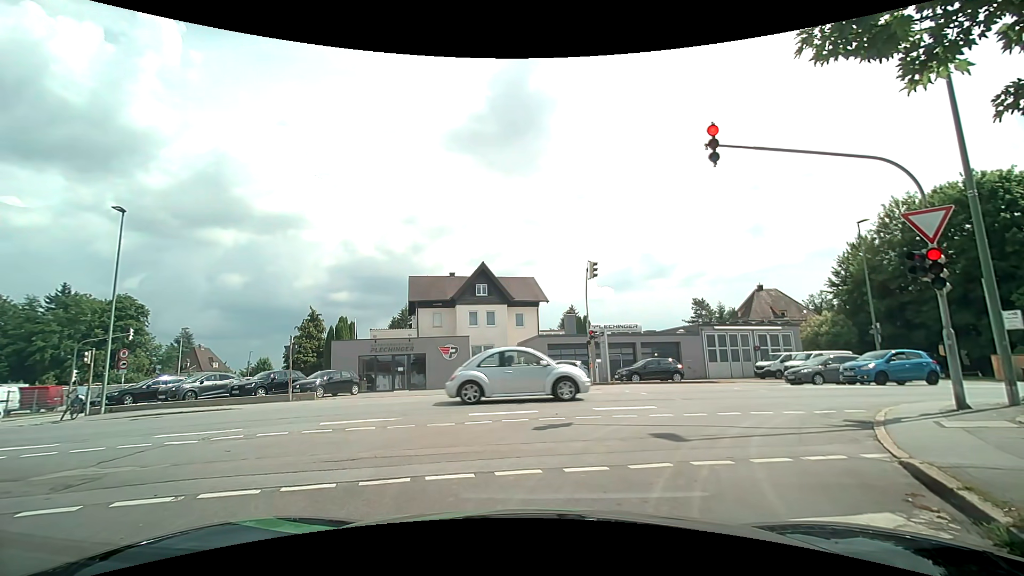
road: residential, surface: asphalt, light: Day
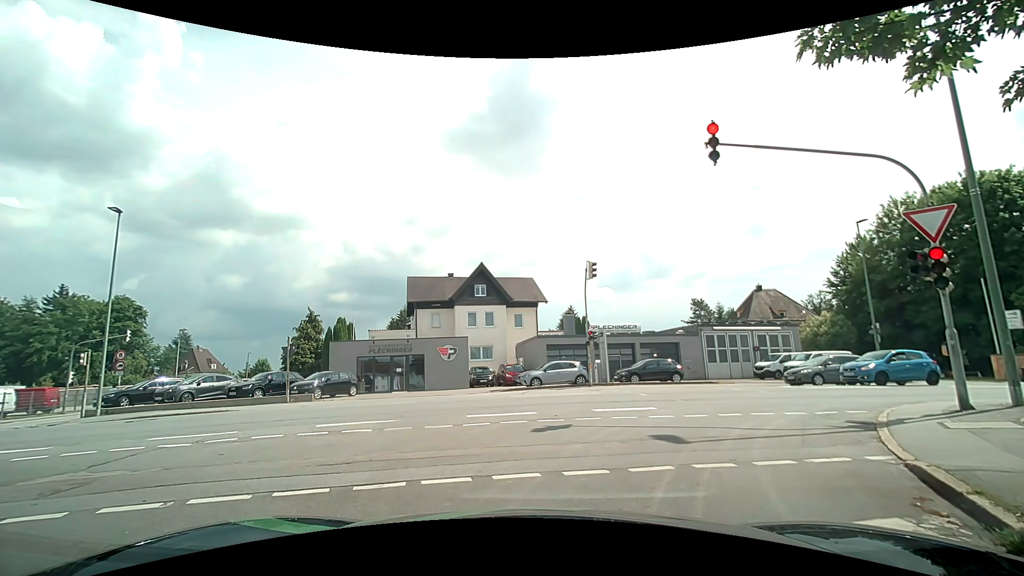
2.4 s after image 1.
(0.0, +0.2) m; 0°
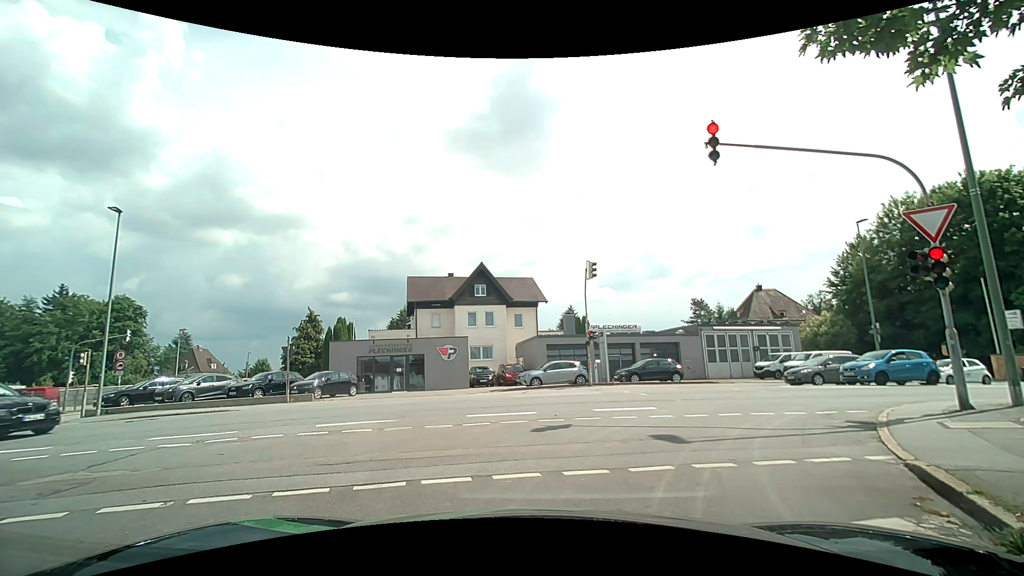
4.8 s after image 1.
(0.0, 0.0) m; 0°
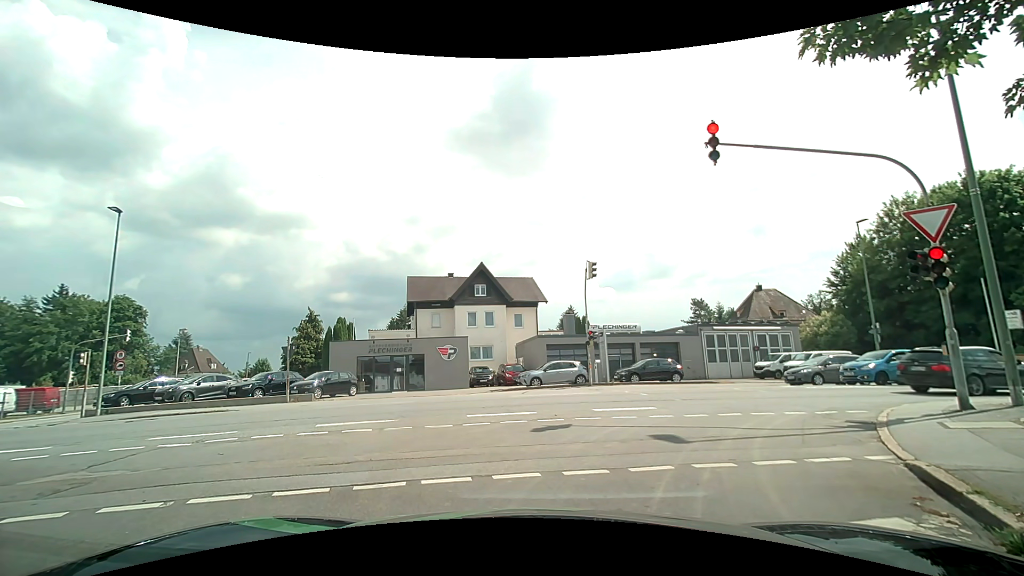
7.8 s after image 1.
(0.0, 0.0) m; 0°
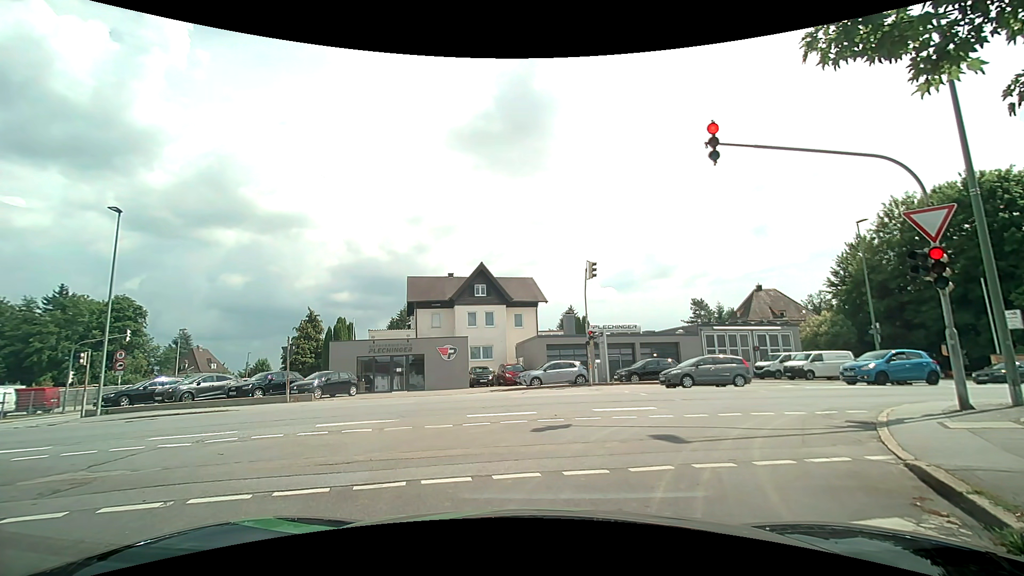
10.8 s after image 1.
(0.0, 0.0) m; 0°
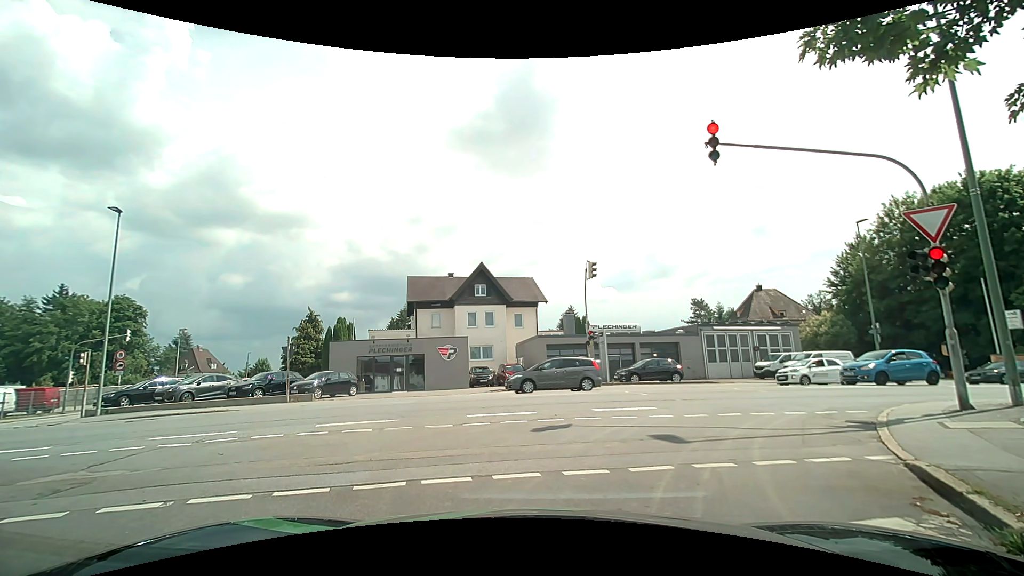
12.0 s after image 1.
(0.0, 0.0) m; 0°
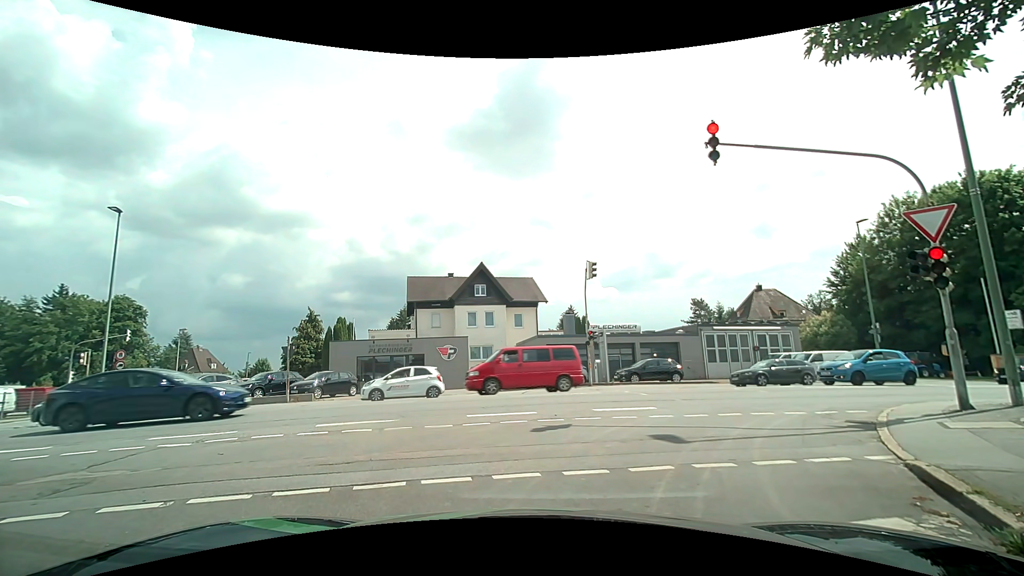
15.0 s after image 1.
(0.0, 0.0) m; 0°
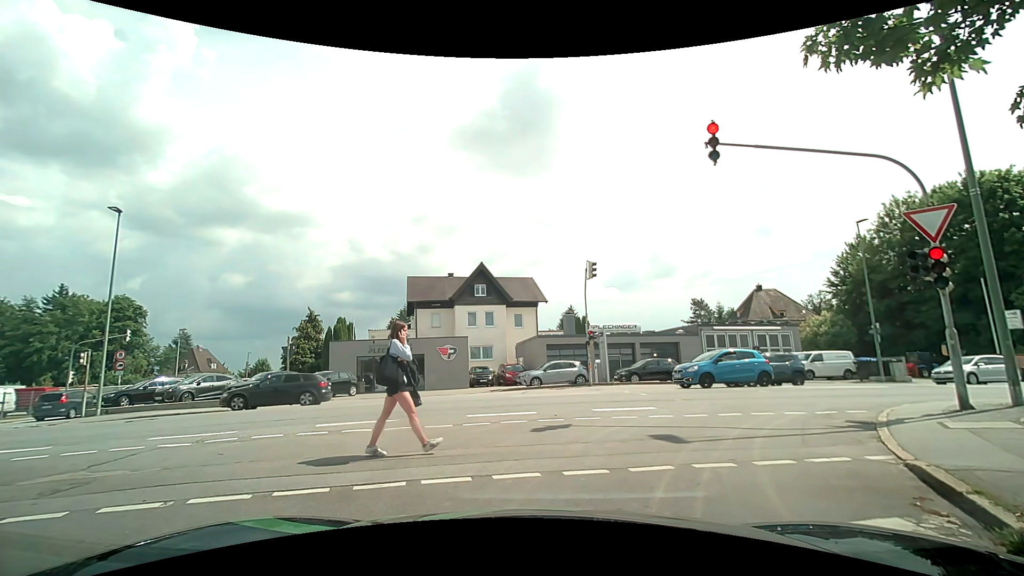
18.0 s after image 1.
(0.0, 0.0) m; 0°
(+2, +10) (+9, +17) (+19, +19) (+29, +21) (+38, +23) (+48, +25) (+58, +27) (+68, +29) (+78, +31) (+87, +33) m
